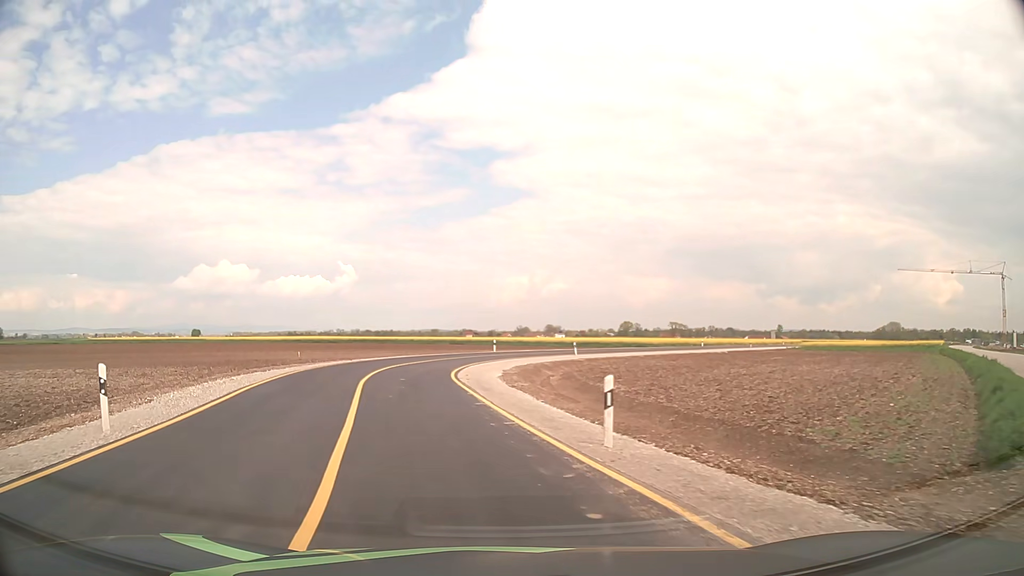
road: secondary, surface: asphalt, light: Day
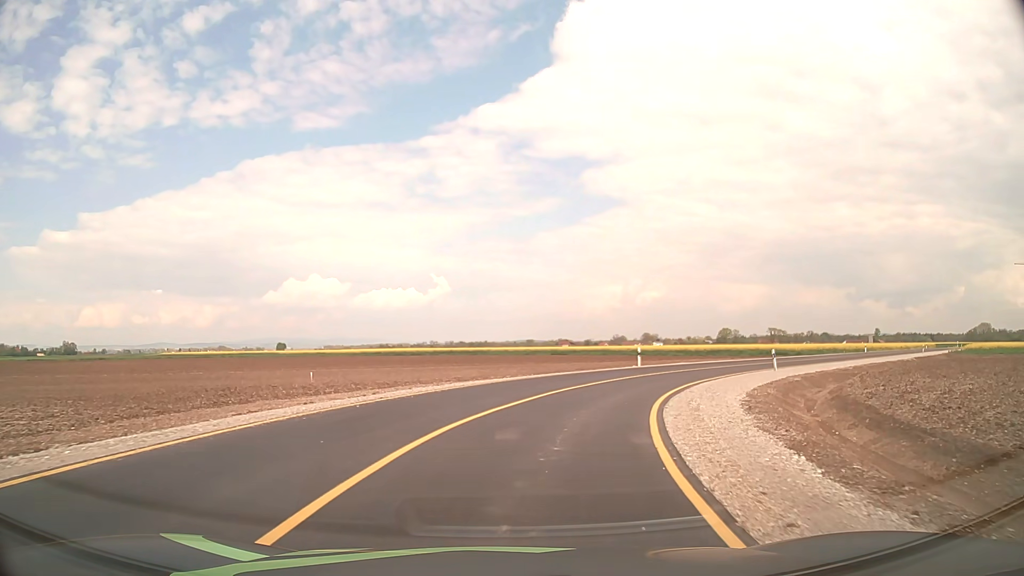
(-2.8, +22.1) m; -8°
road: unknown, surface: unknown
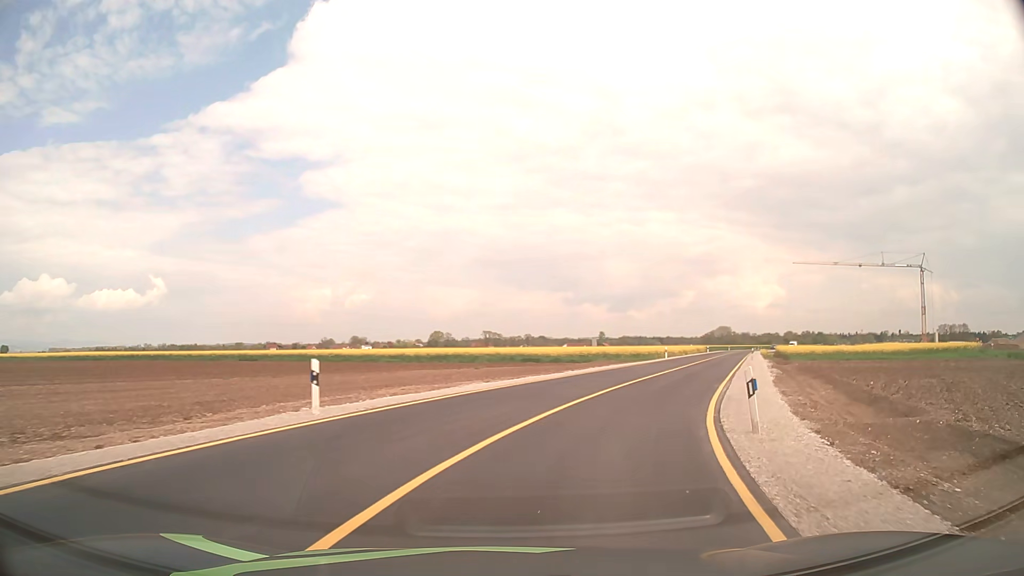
(+4.5, +23.2) m; +25°
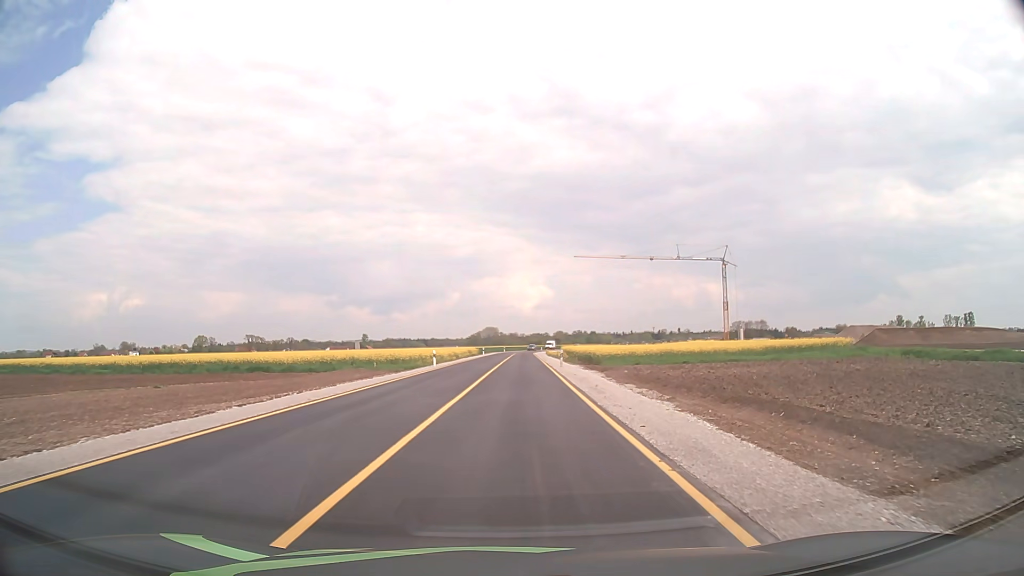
(+3.6, +18.0) m; +20°
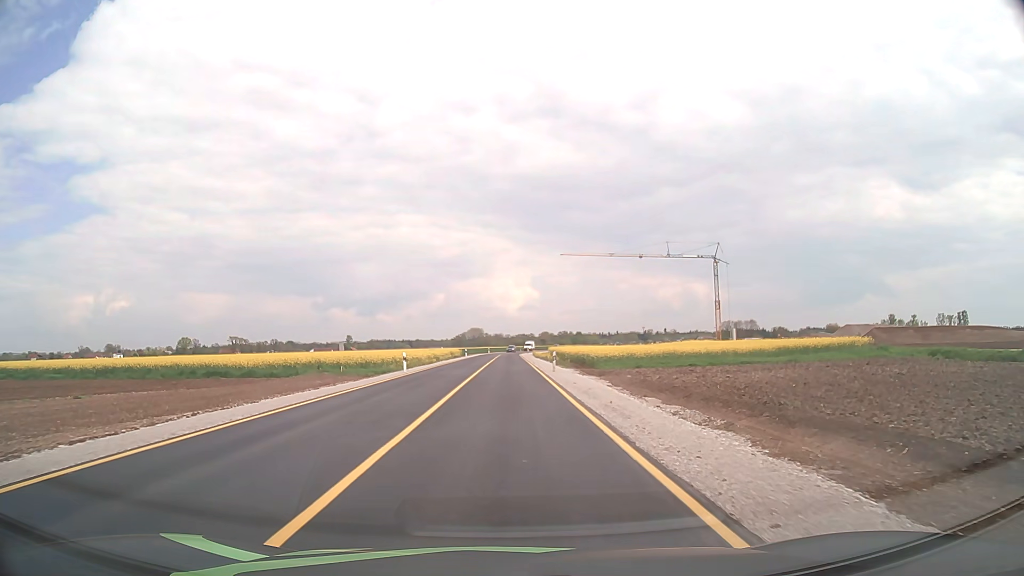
(+0.1, +6.3) m; +1°
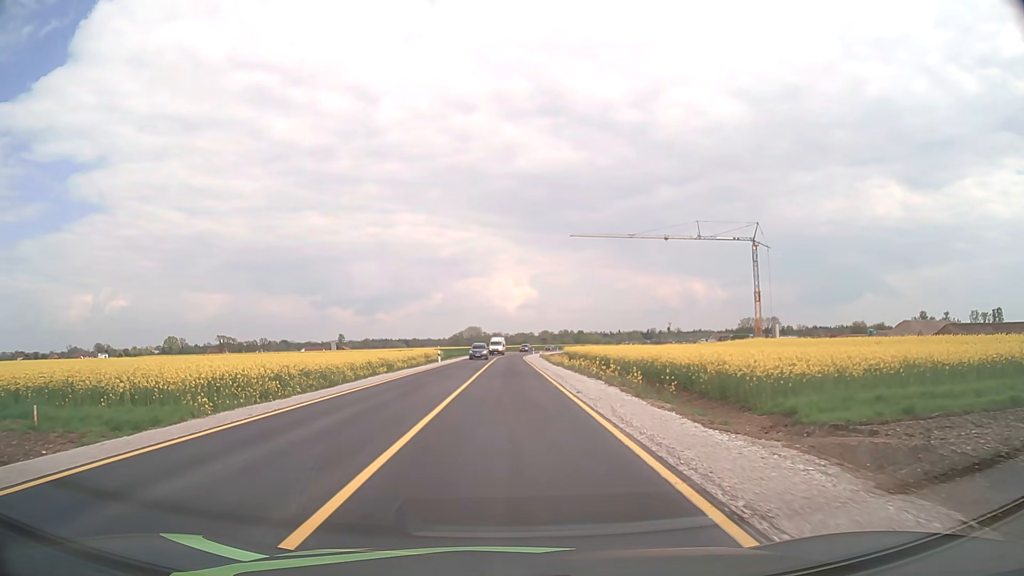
(0.0, +33.1) m; 0°
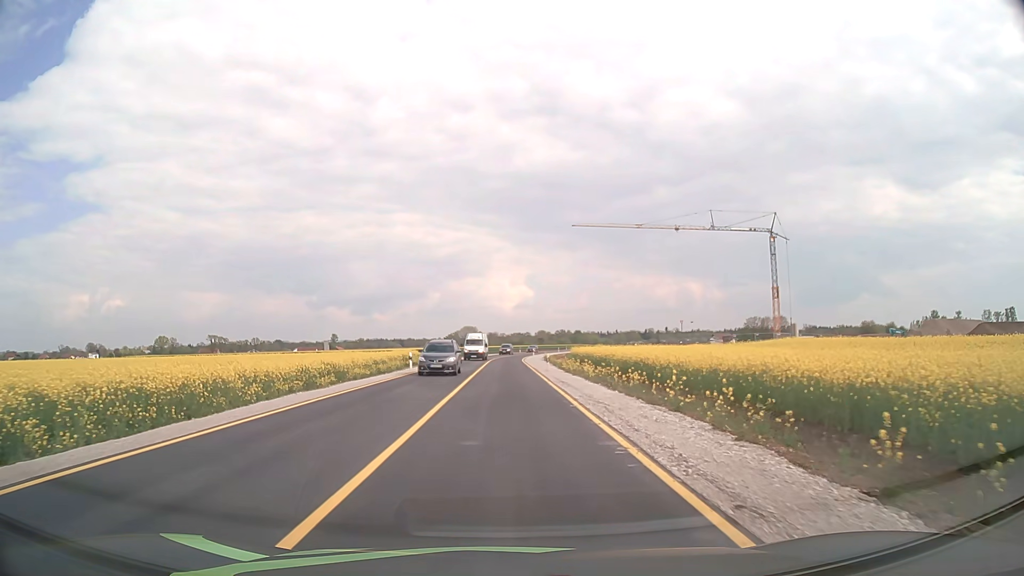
(0.0, +13.9) m; 0°
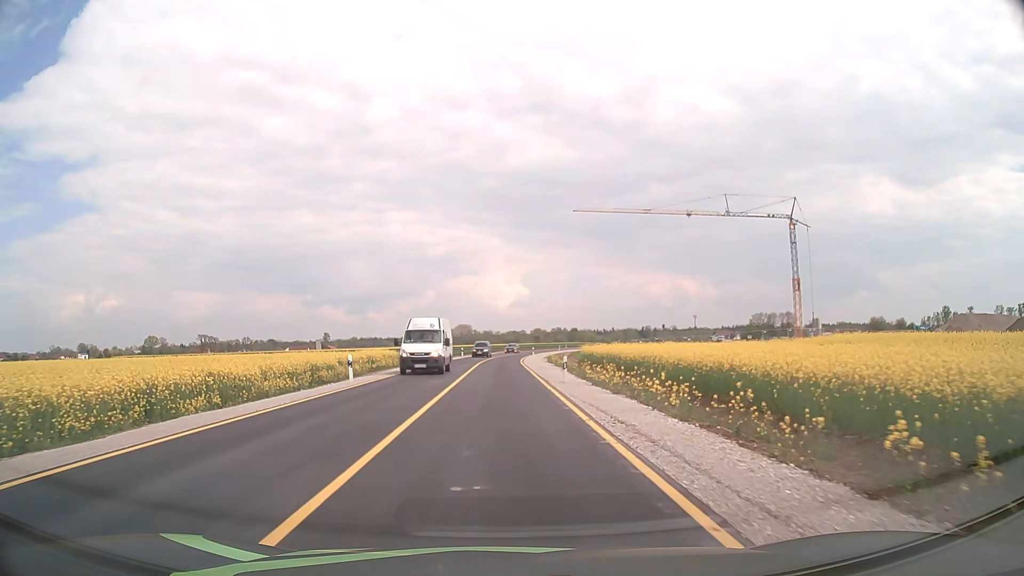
(+0.1, +14.1) m; 0°
(0, +10) (0, +20) (0, +30) (0, +40) (0, +50) (0, +60) (0, +70) (+1, +80) (+2, +90) (+3, +100) m
